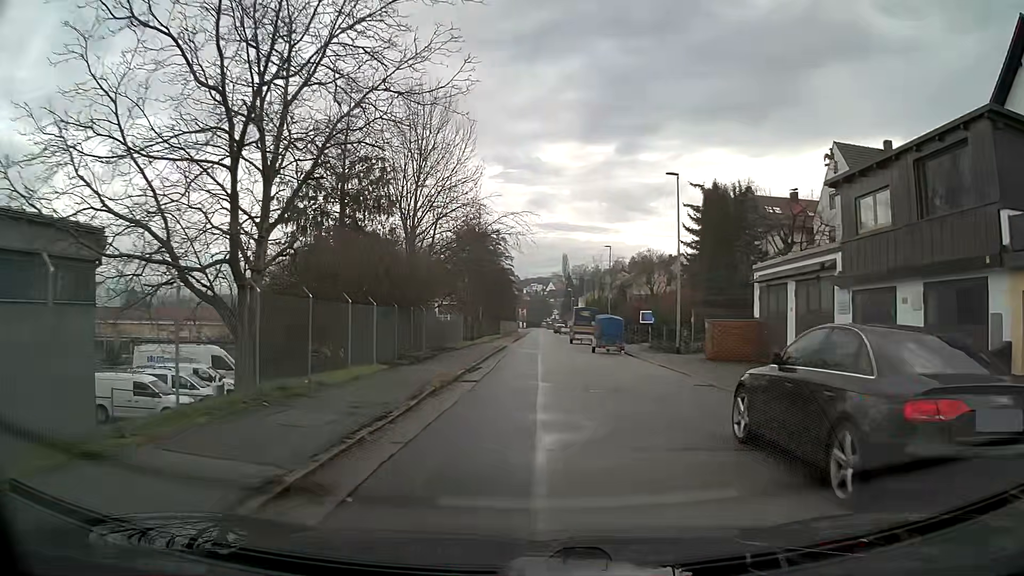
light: Day
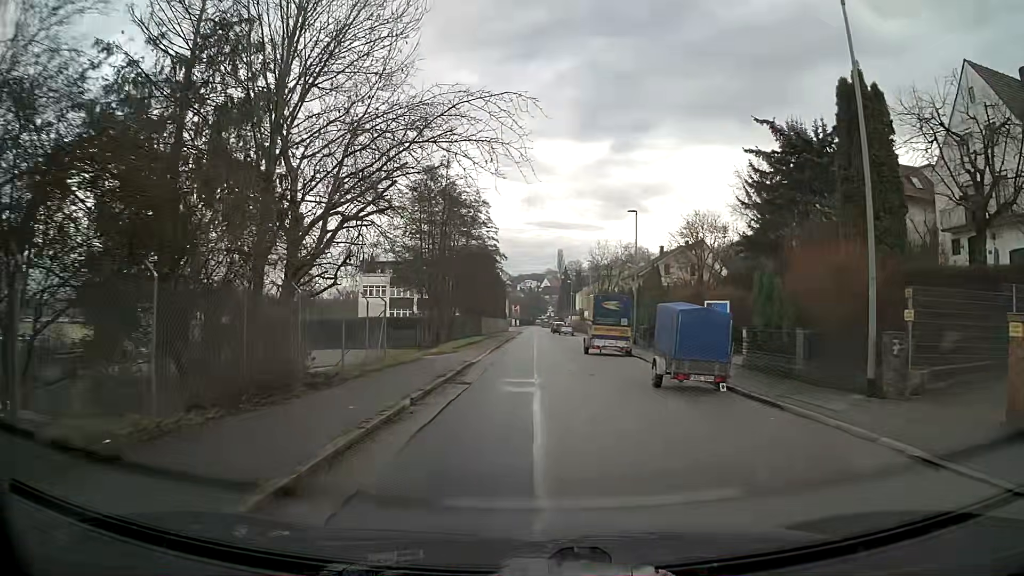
(0.0, +18.2) m; 0°
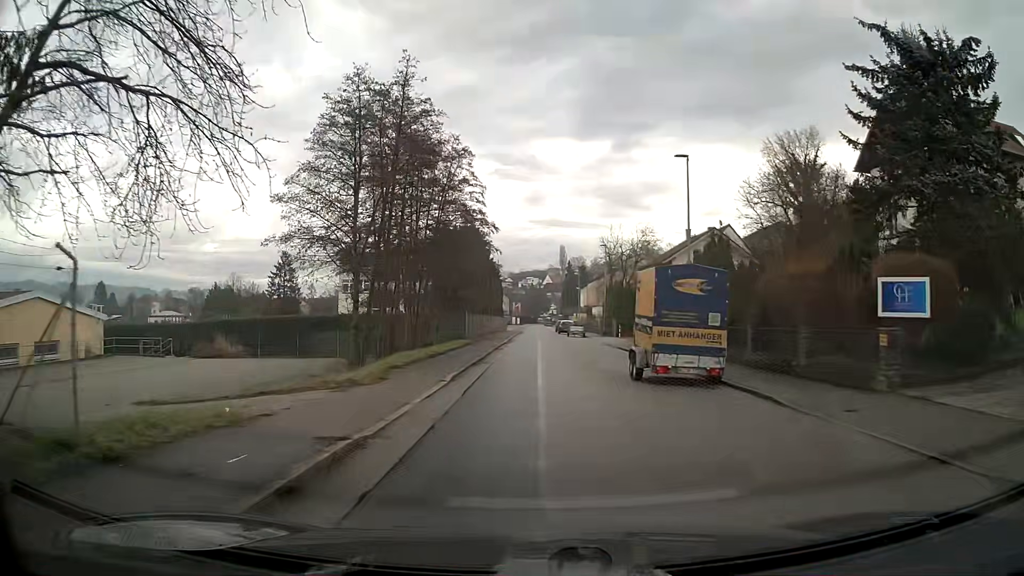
(0.0, +13.9) m; 0°
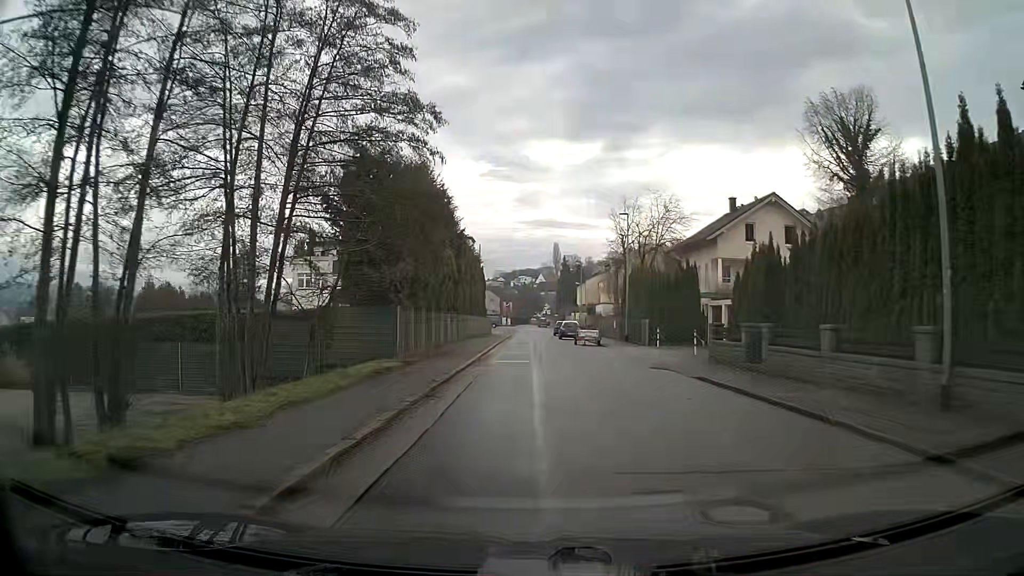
(+0.1, +18.5) m; +1°
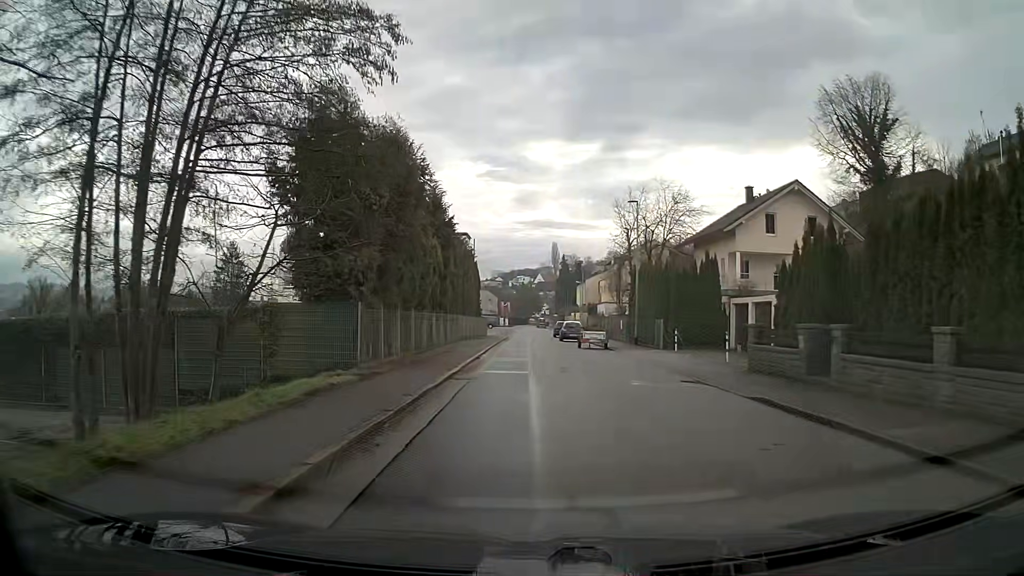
(0.0, +4.6) m; 0°
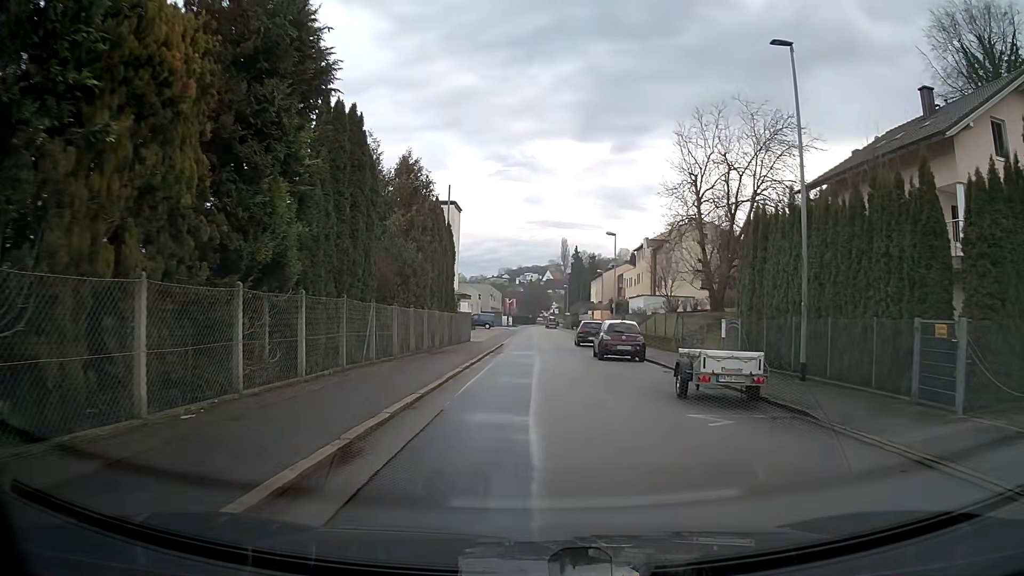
(-0.1, +23.3) m; -1°
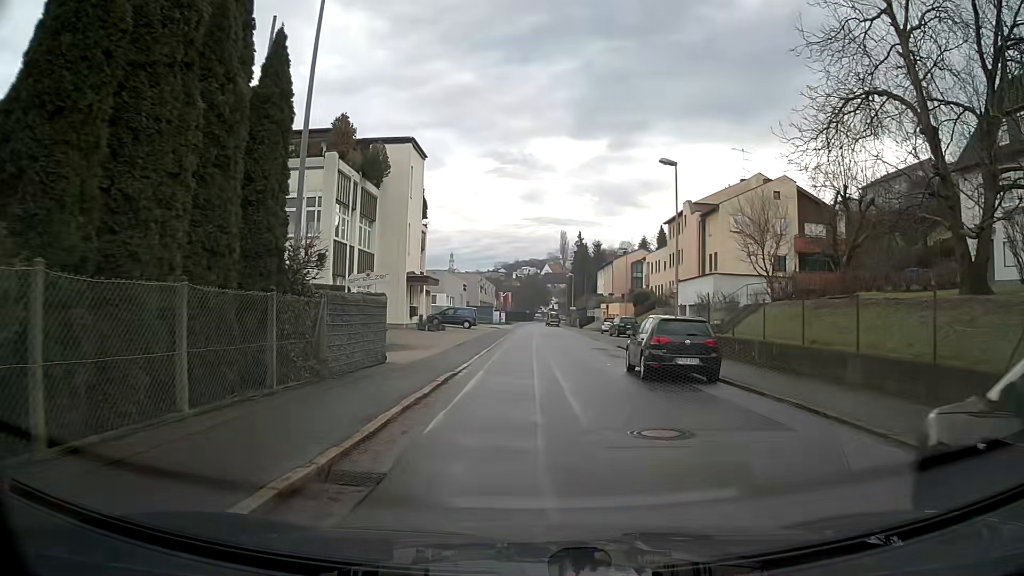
(-0.1, +23.3) m; 0°
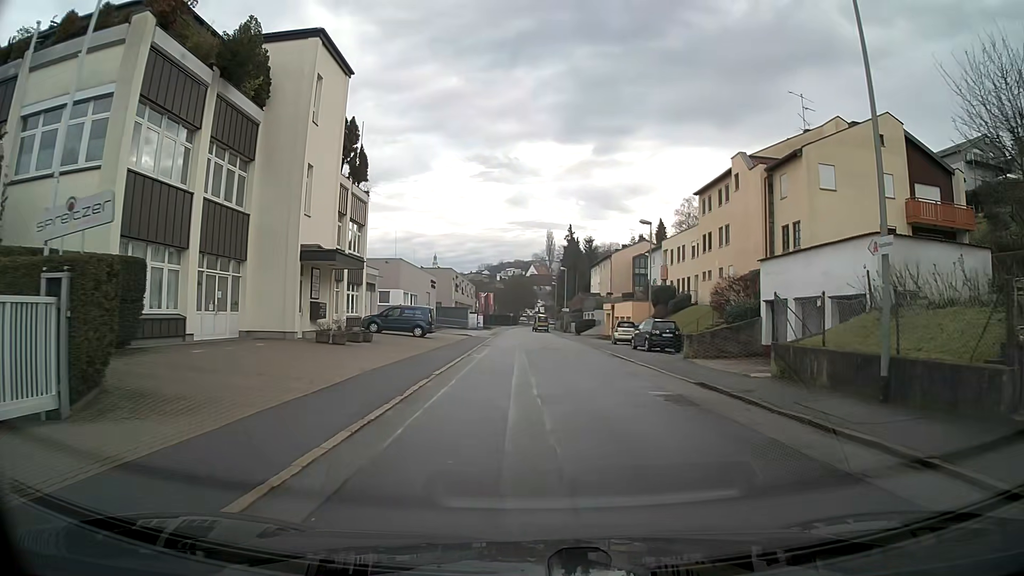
(+0.3, +18.7) m; +3°
(0, +10) (+1, +20) (+1, +30) (+1, +40) (0, +50) (-1, +60) (-2, +70) (-4, +80) (-5, +90) (-5, +100) m
